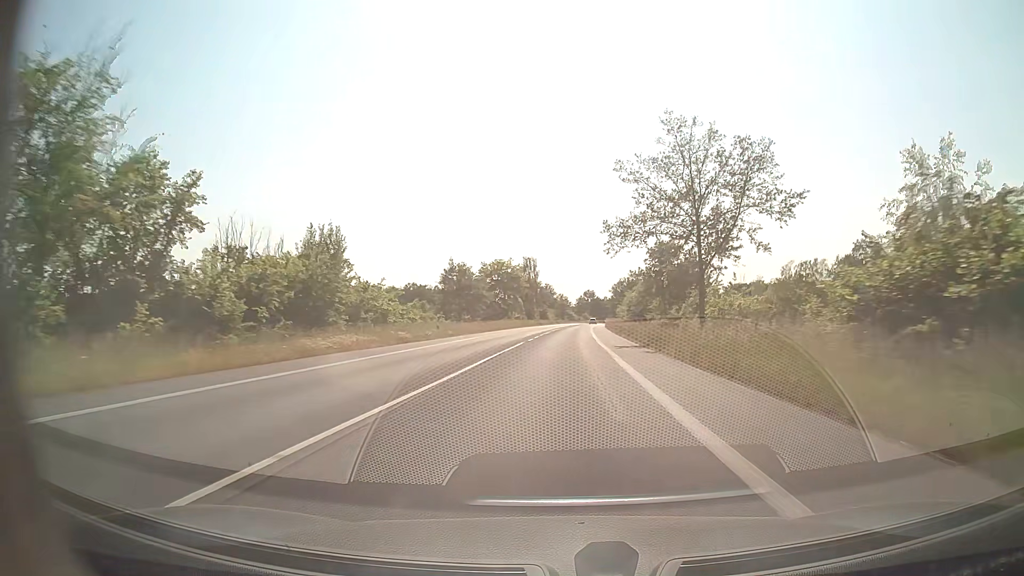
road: secondary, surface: asphalt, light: Day
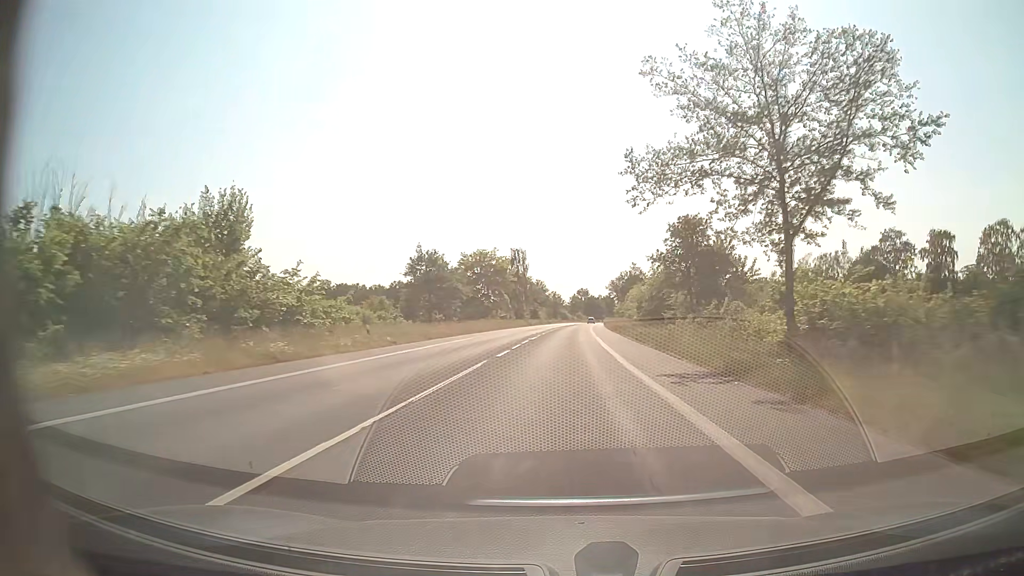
(+0.1, +15.8) m; +1°
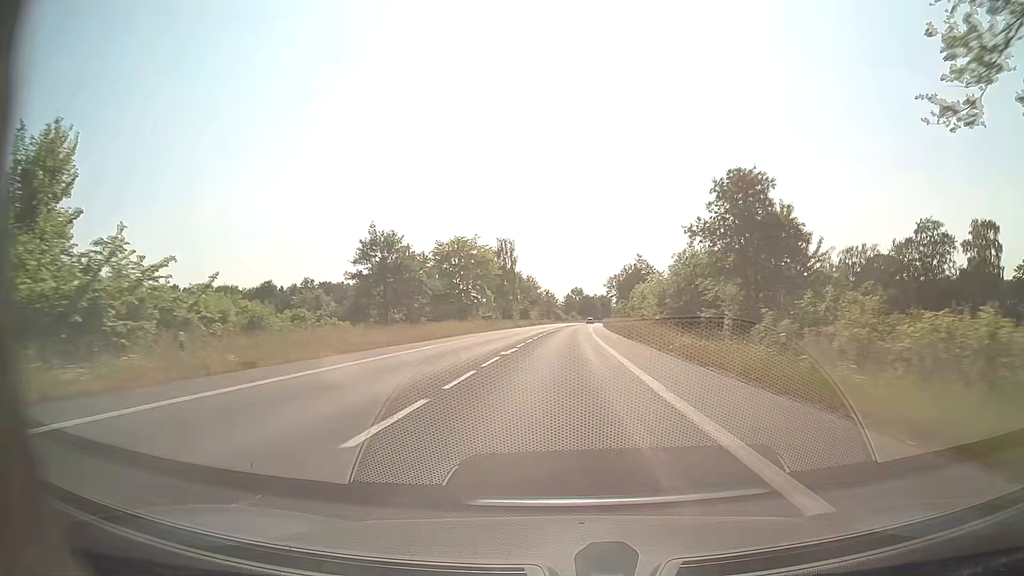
(+0.1, +15.8) m; +1°
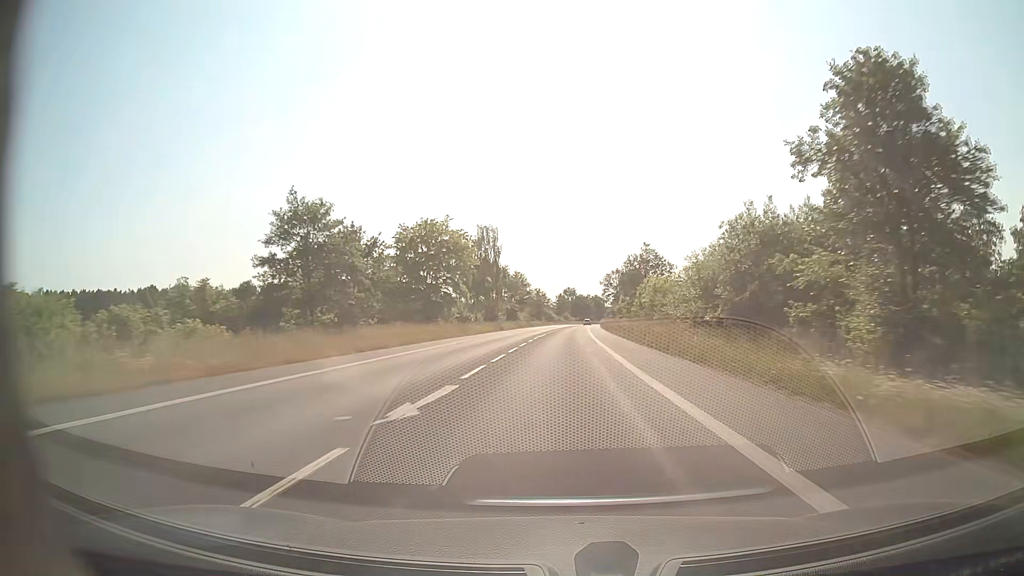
(+0.1, +15.8) m; +1°
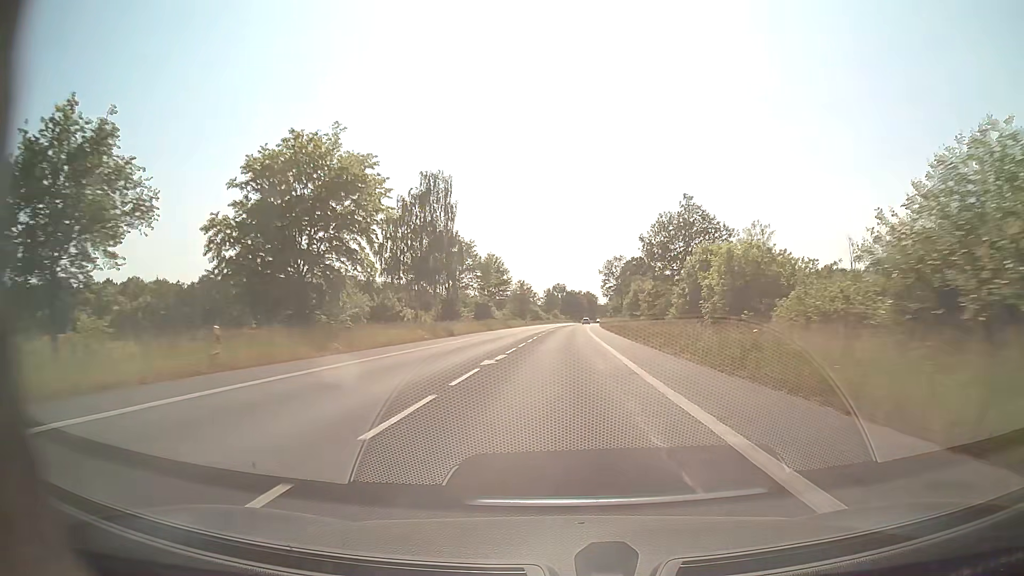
(+0.2, +31.7) m; +1°
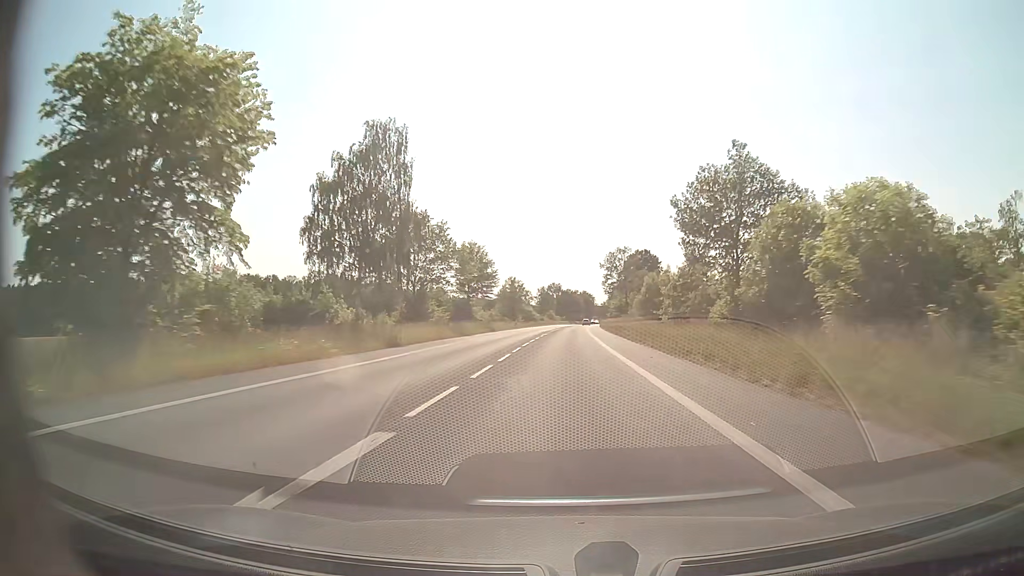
(+0.1, +15.9) m; +1°
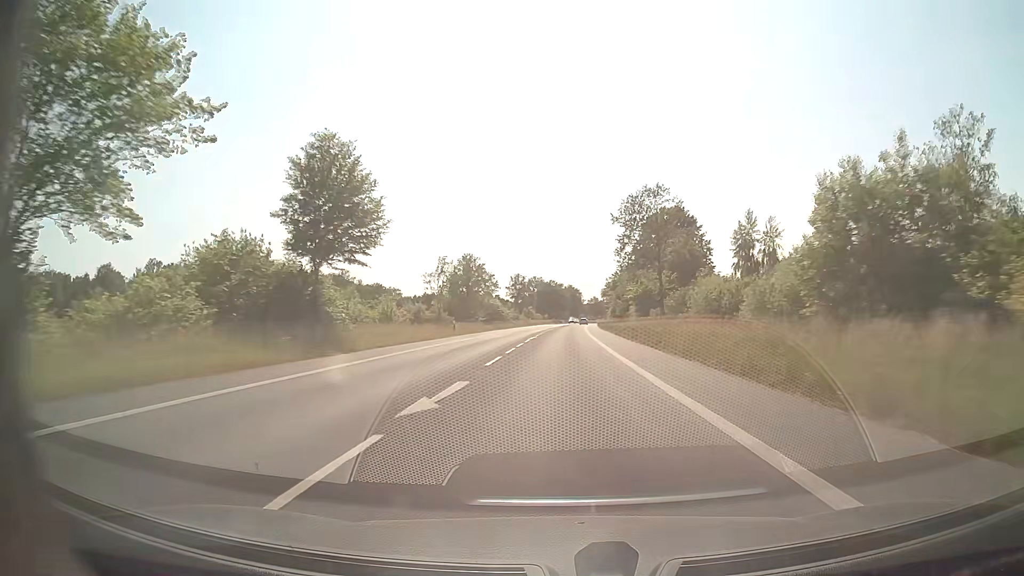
(+0.5, +47.6) m; +1°
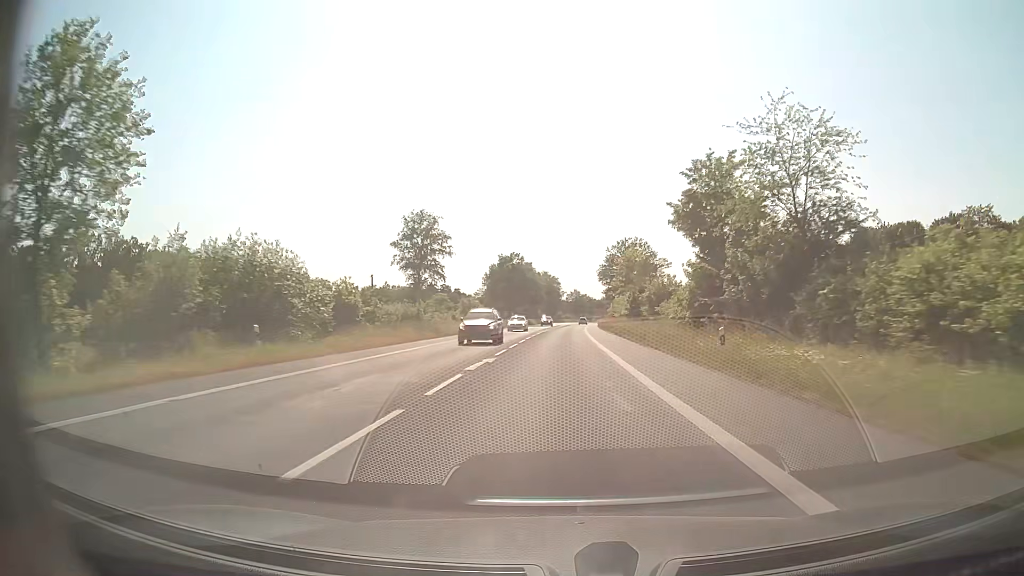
(+1.6, +79.2) m; +2°
(0, +10) (0, +20) (0, +30) (0, +40) (+1, +50) (+1, +60) (+1, +70) (+1, +80) (+2, +90) (+2, +100) m
